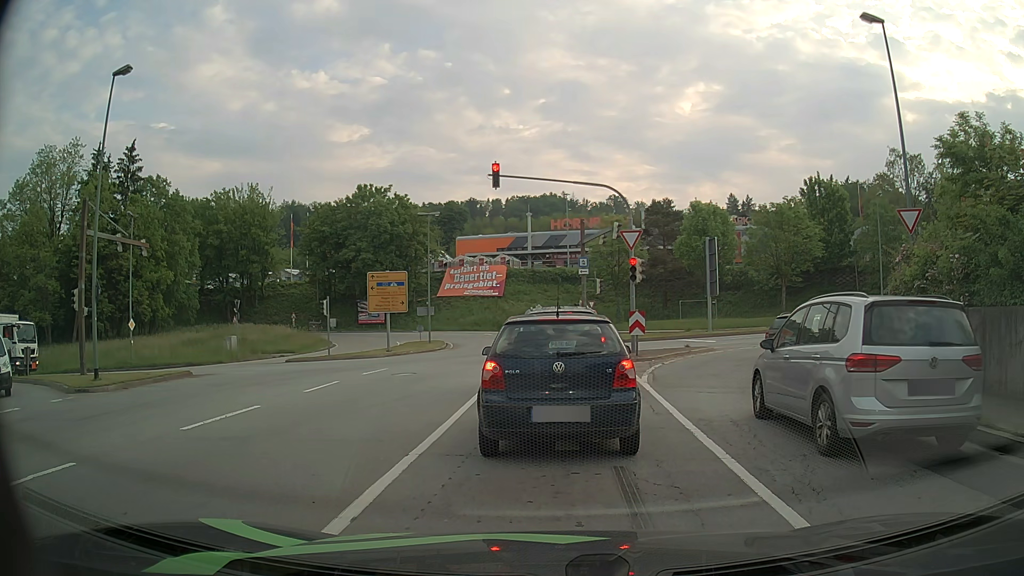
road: primary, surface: asphalt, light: Day
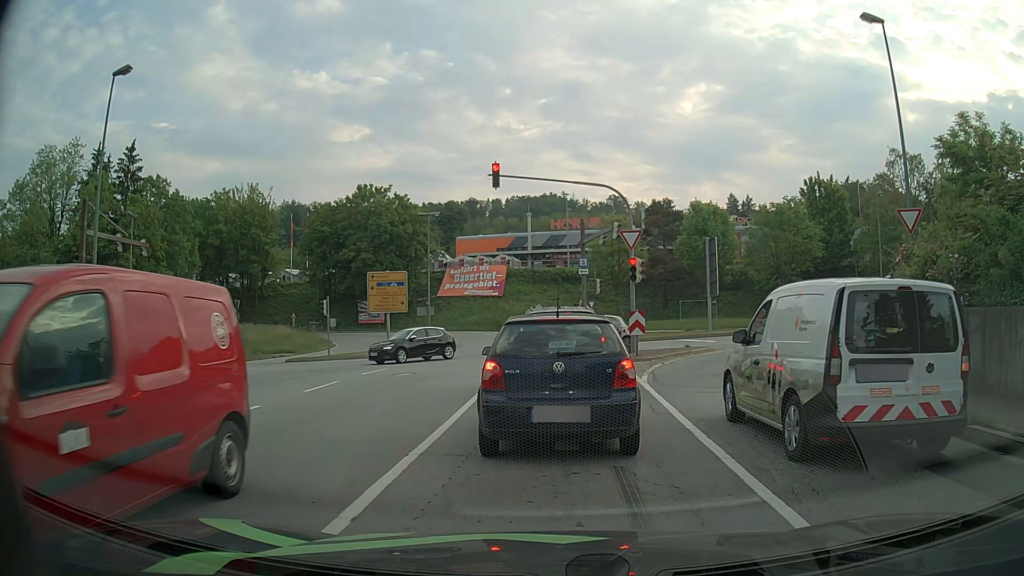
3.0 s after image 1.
(0.0, 0.0) m; 0°
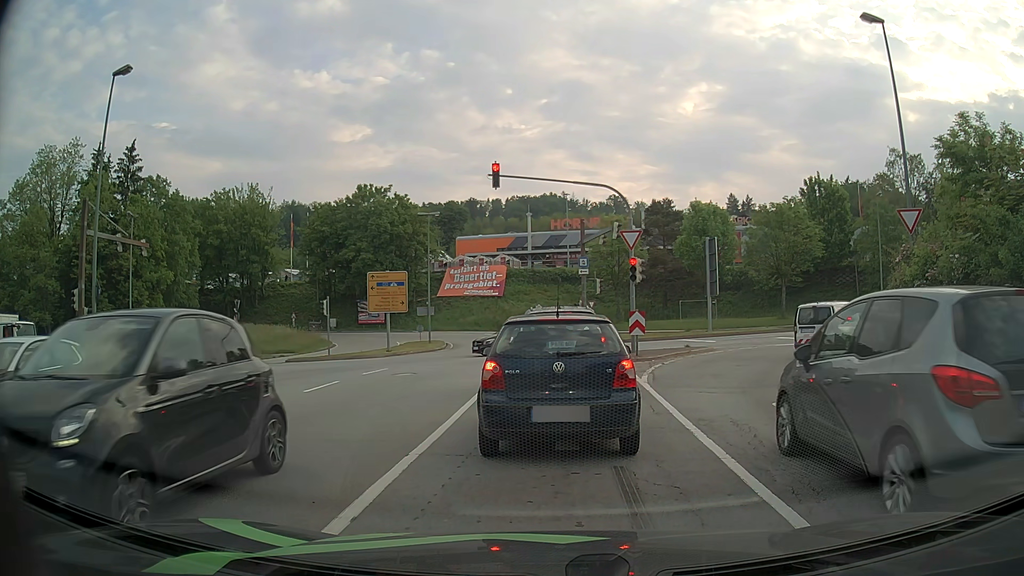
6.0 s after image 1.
(0.0, 0.0) m; 0°
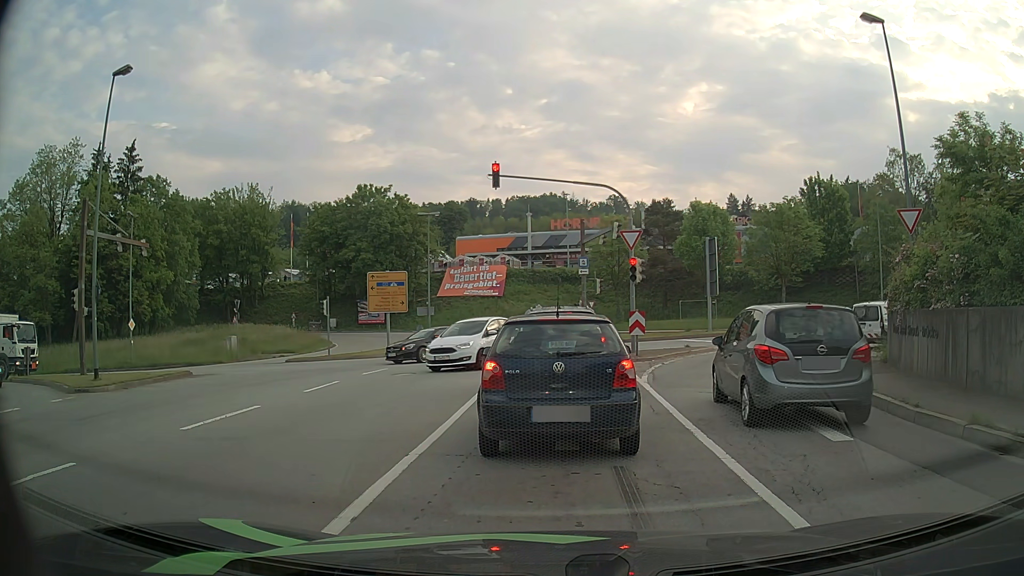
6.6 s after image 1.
(0.0, 0.0) m; 0°
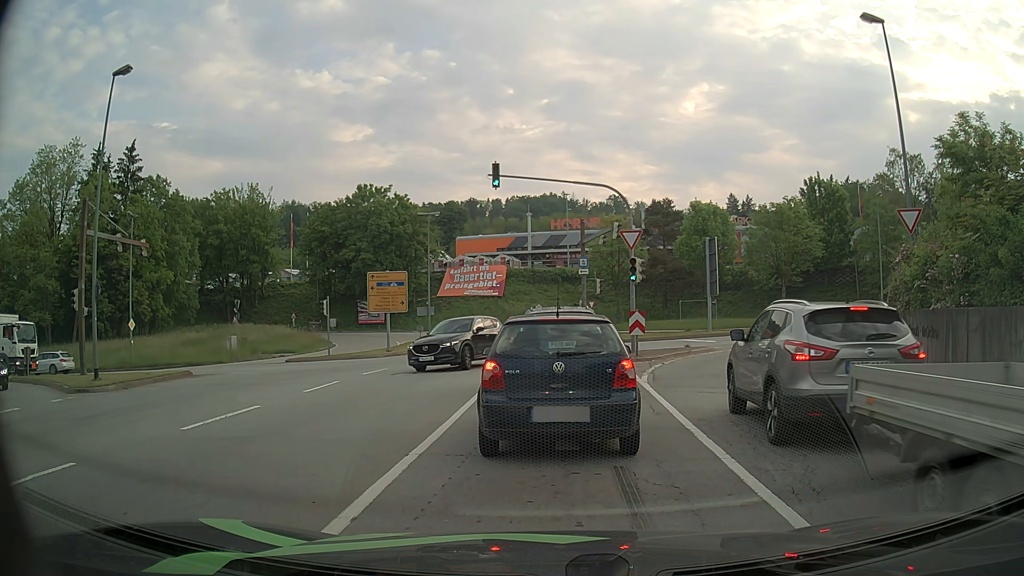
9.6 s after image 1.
(0.0, 0.0) m; 0°
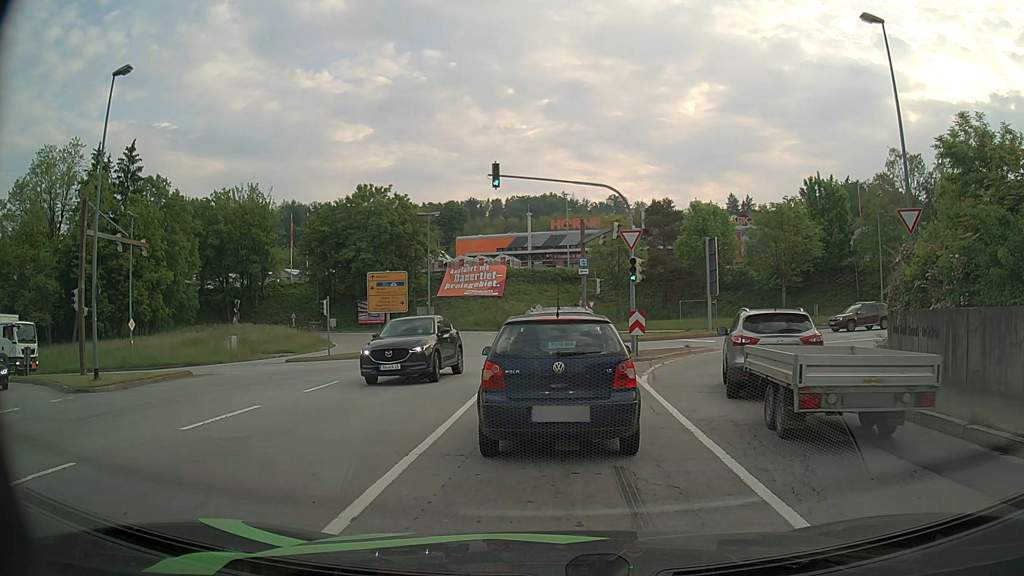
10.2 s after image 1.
(0.0, 0.0) m; 0°
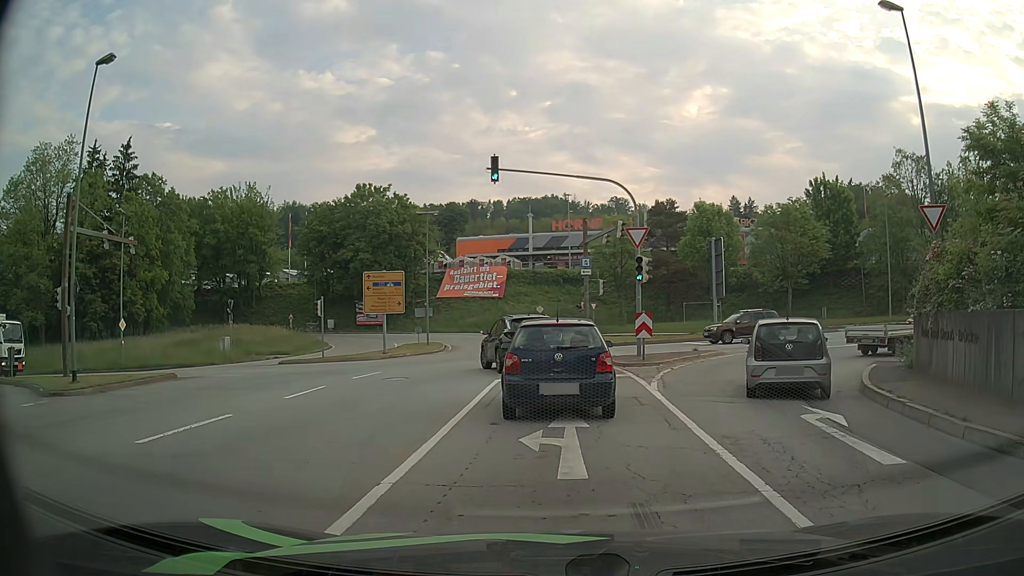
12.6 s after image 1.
(0.0, +1.3) m; 0°
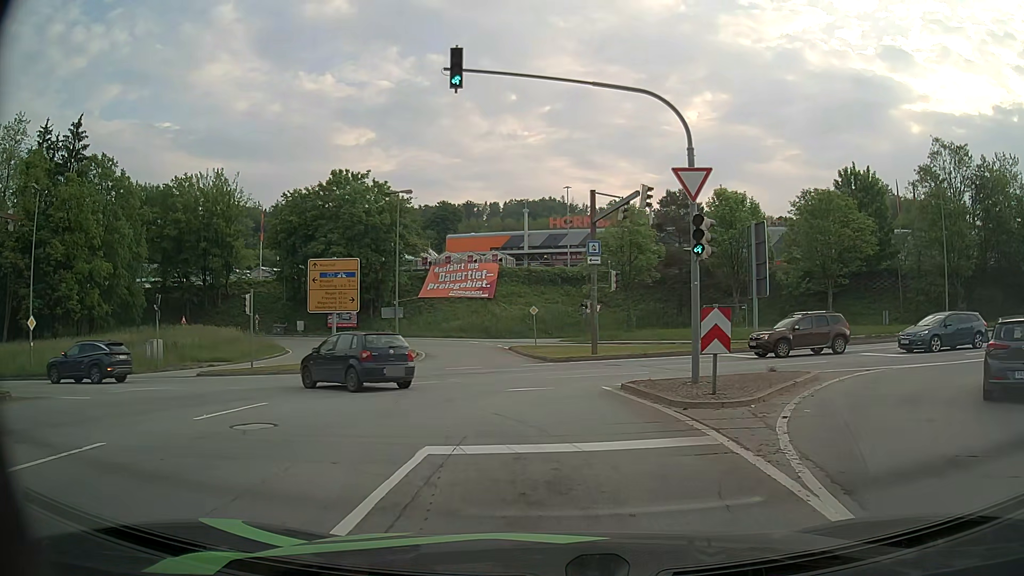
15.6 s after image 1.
(-0.1, +9.7) m; 0°
(0, +10) (-1, +20) (-3, +30) (-4, +40) (-8, +49) (-13, +57) (-21, +63) (-31, +65) (-41, +65) (-51, +63) m
